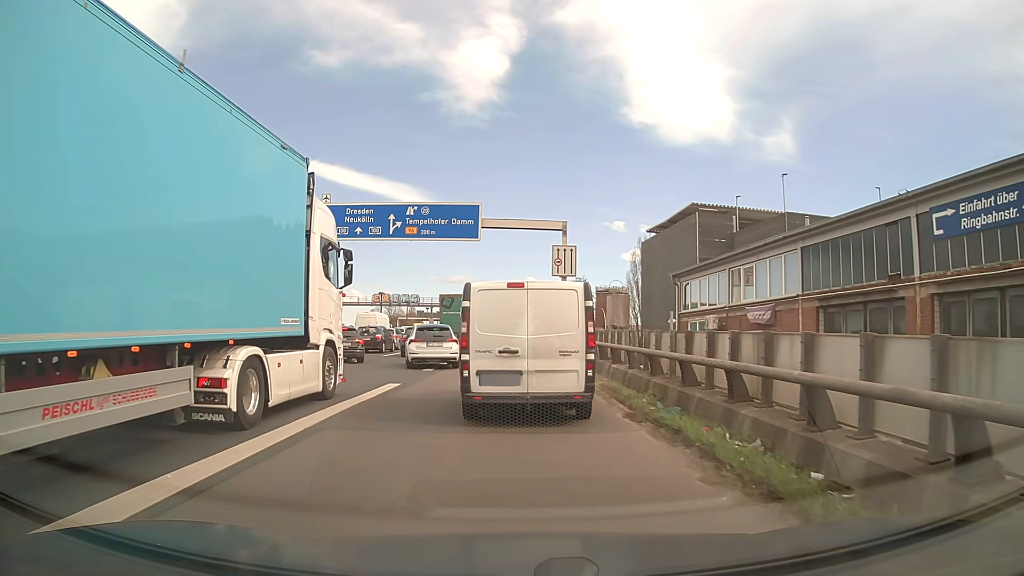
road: motorway_link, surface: asphalt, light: Day
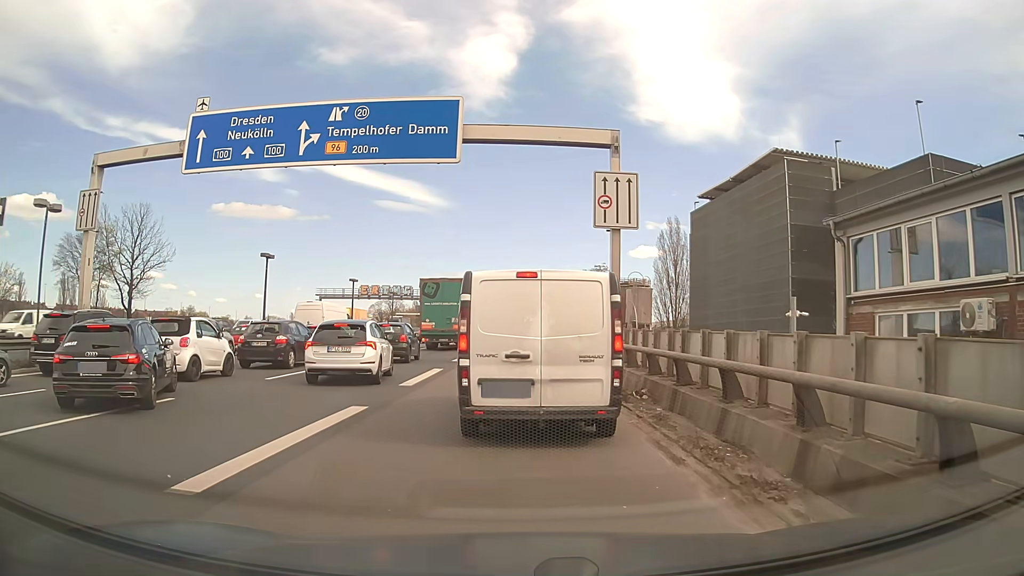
(-0.1, +16.1) m; 0°
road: motorway
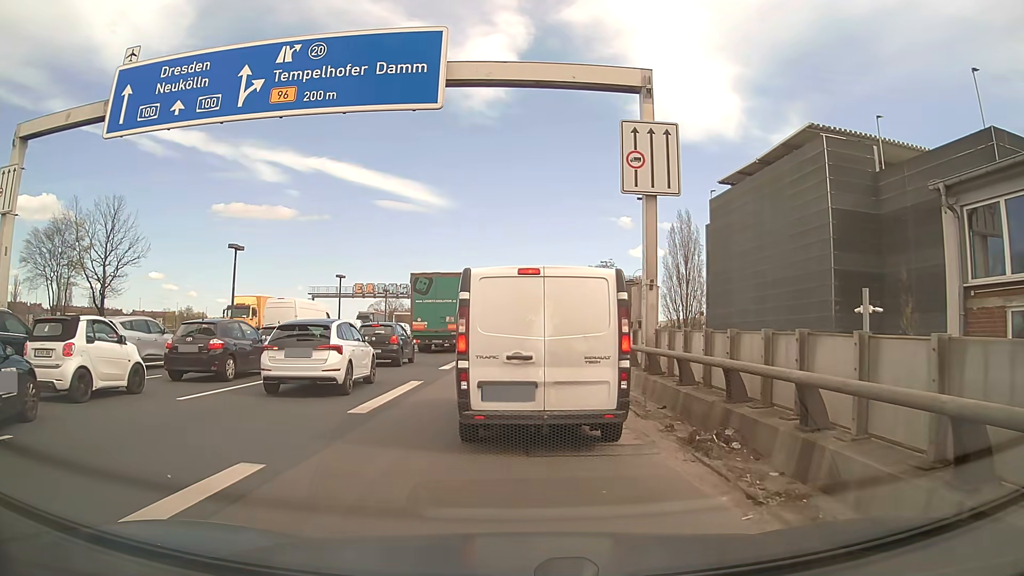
(-0.1, +4.8) m; 0°
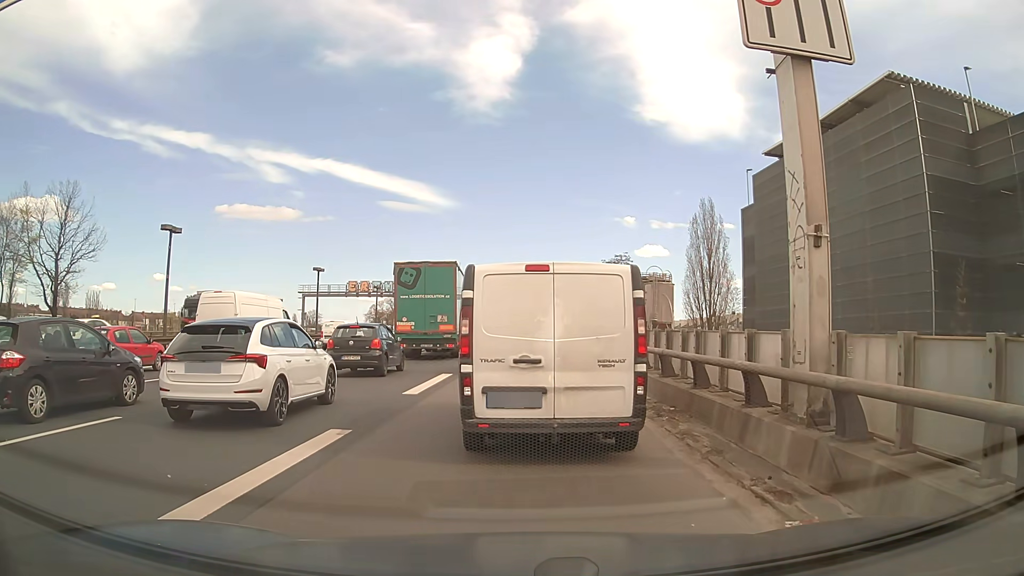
(-0.2, +7.6) m; -1°
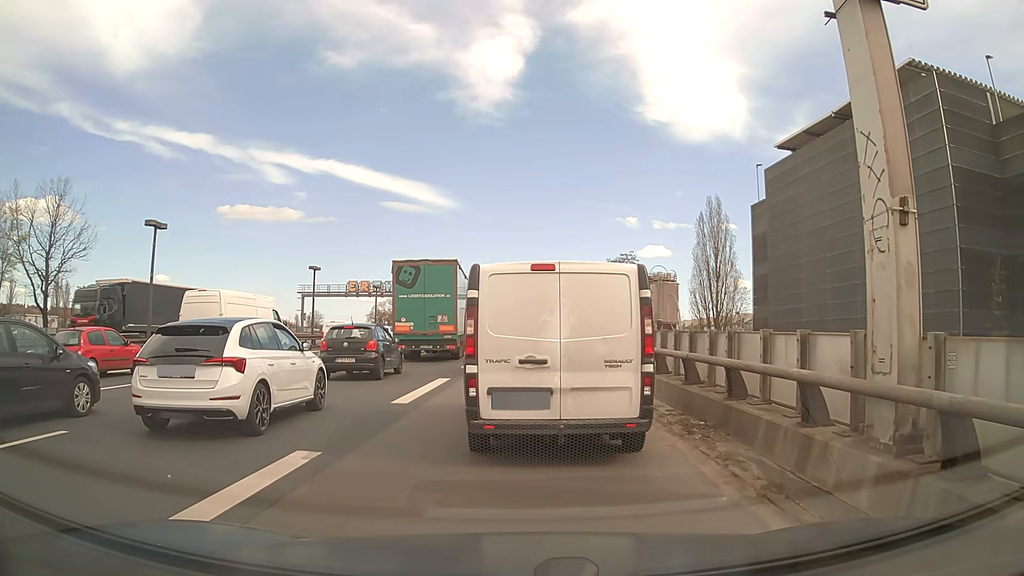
(0.0, +1.5) m; 0°
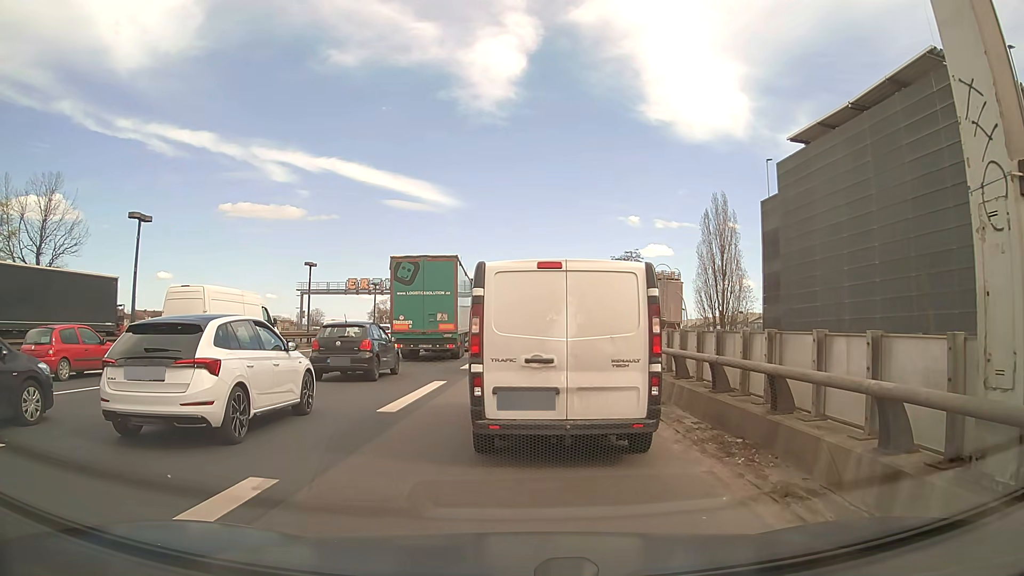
(0.0, +1.4) m; 0°
